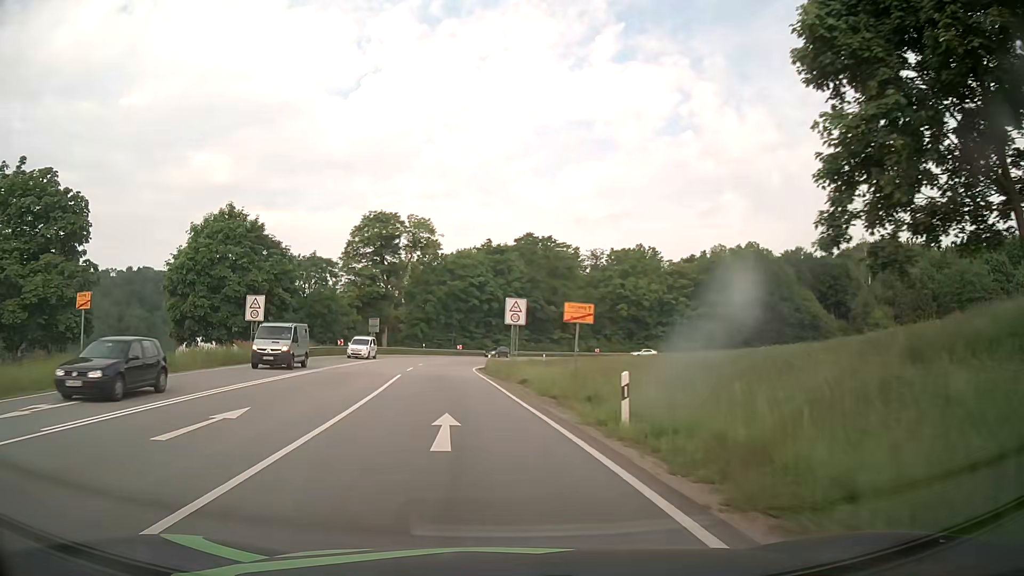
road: primary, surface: asphalt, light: Day
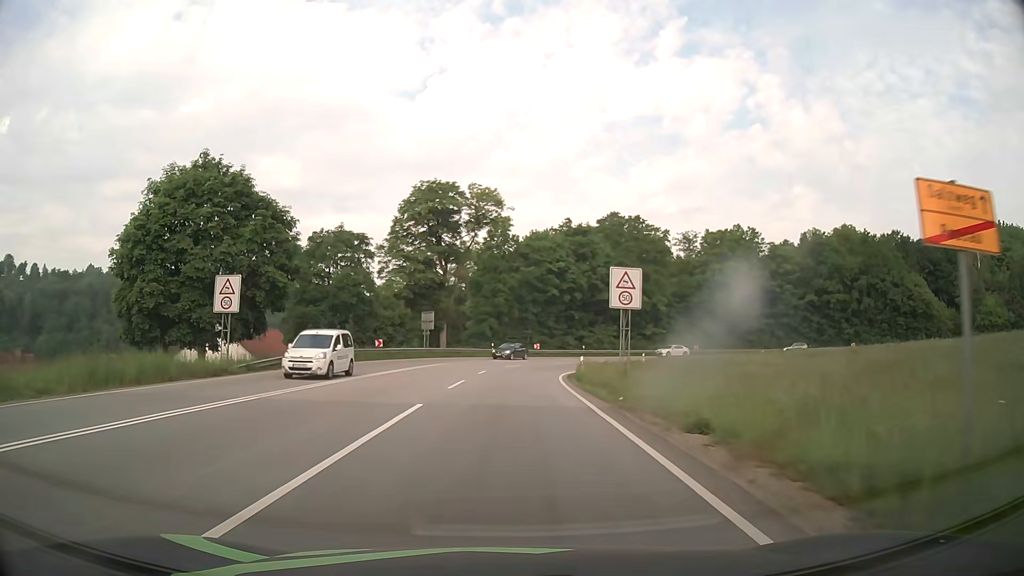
(-1.1, +15.6) m; -7°
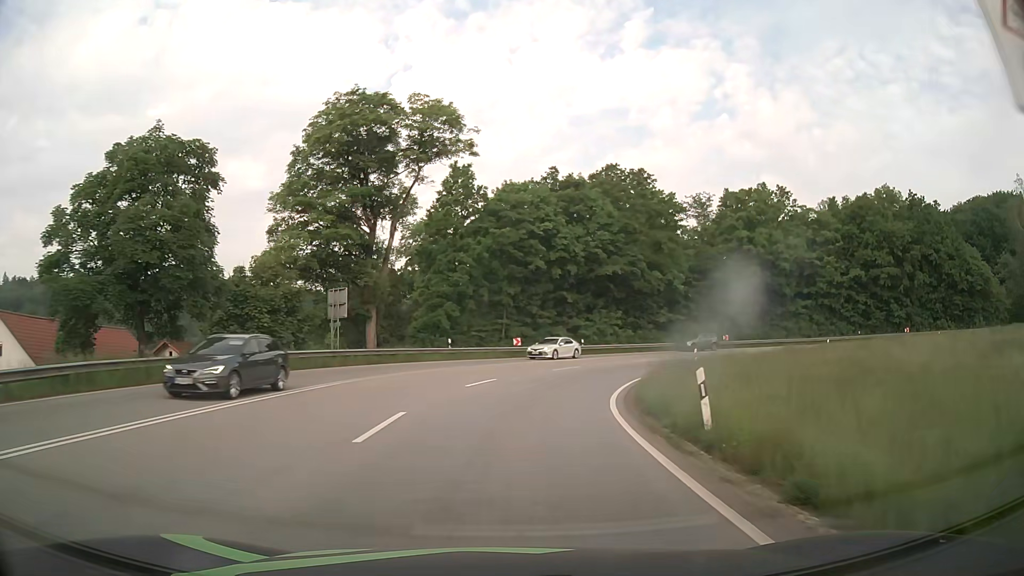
(+0.2, +23.5) m; +3°
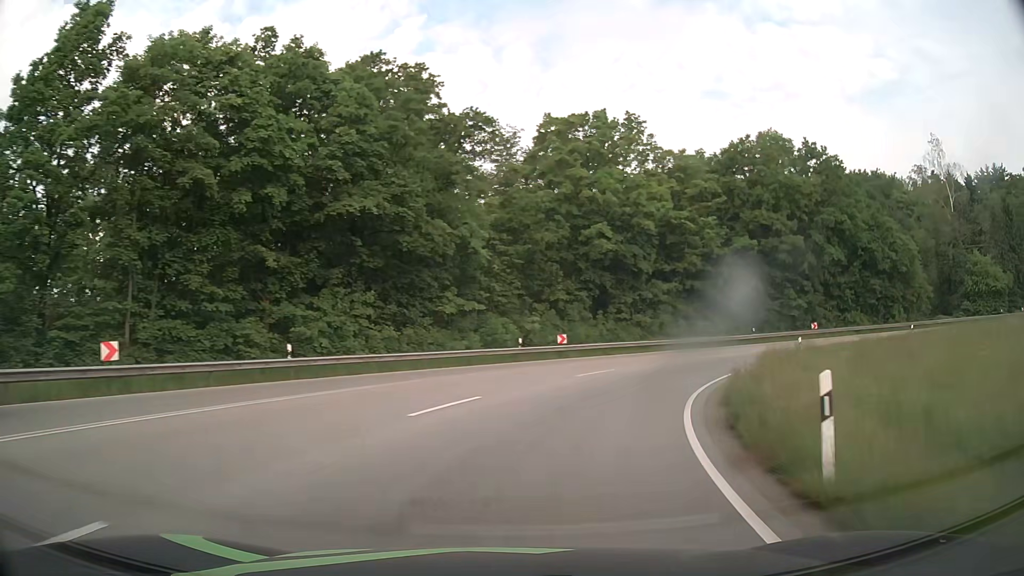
(+4.3, +30.8) m; +20°
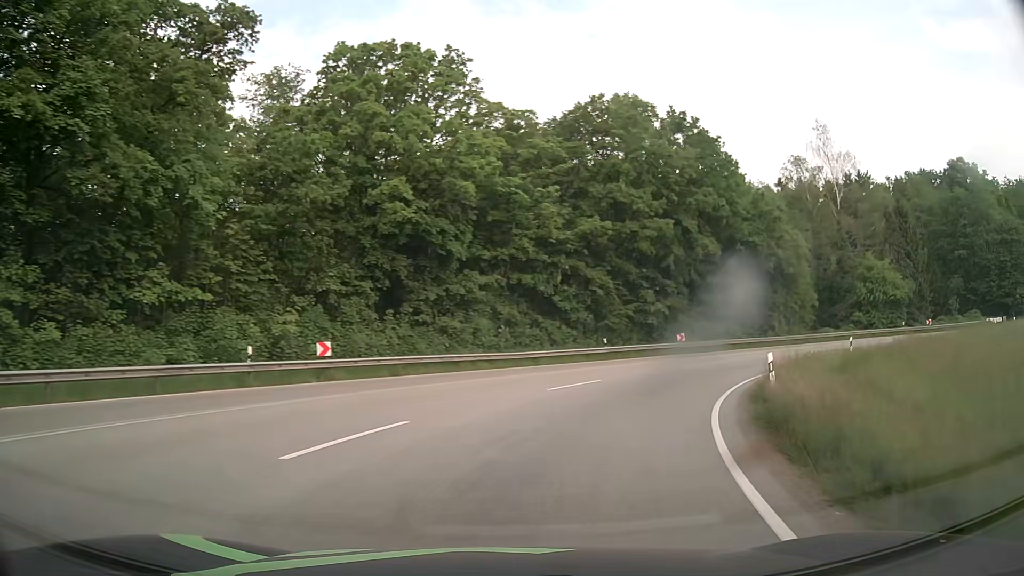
(+2.2, +15.1) m; +17°
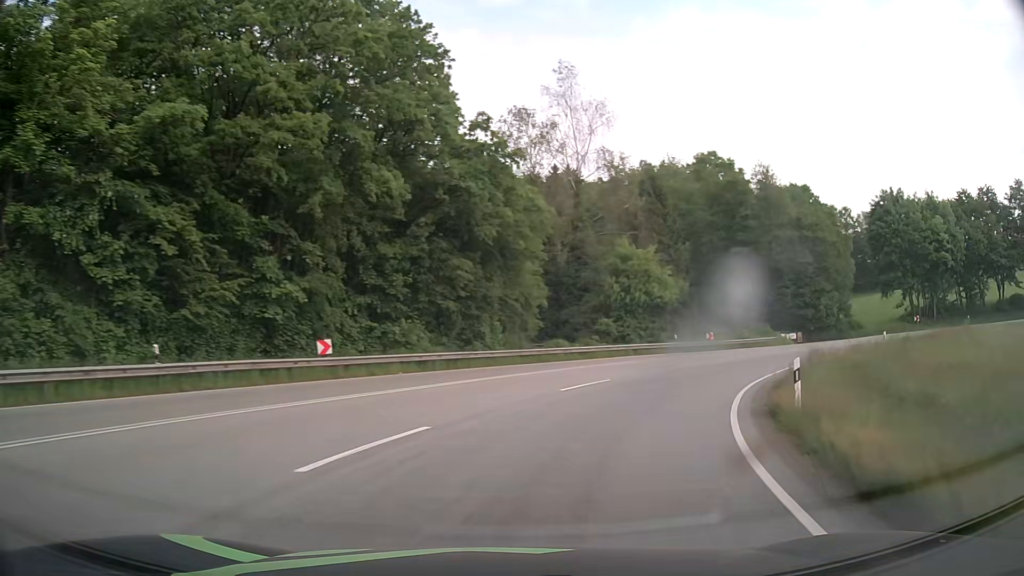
(+5.5, +21.7) m; +29°
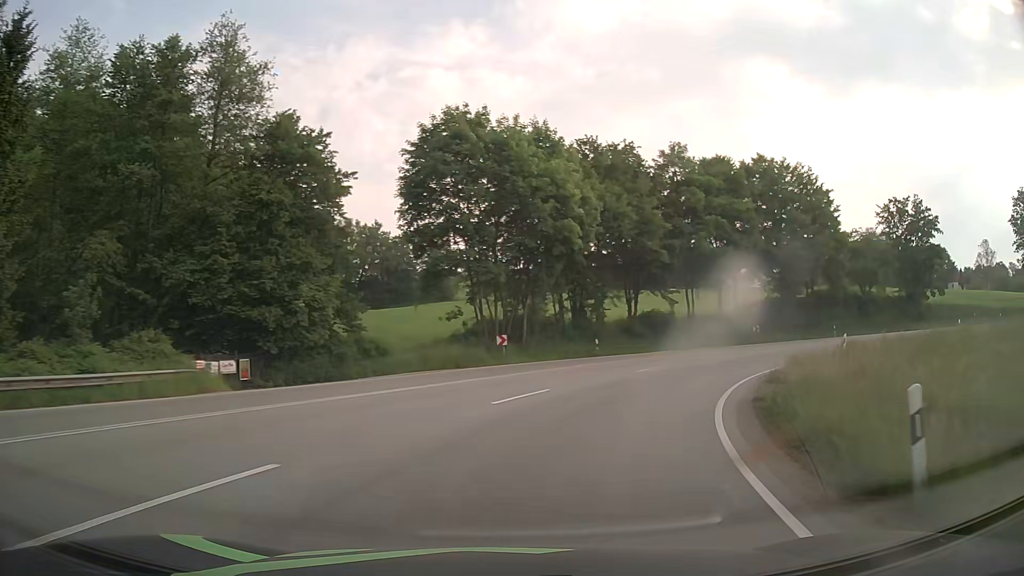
(+14.6, +32.5) m; +47°
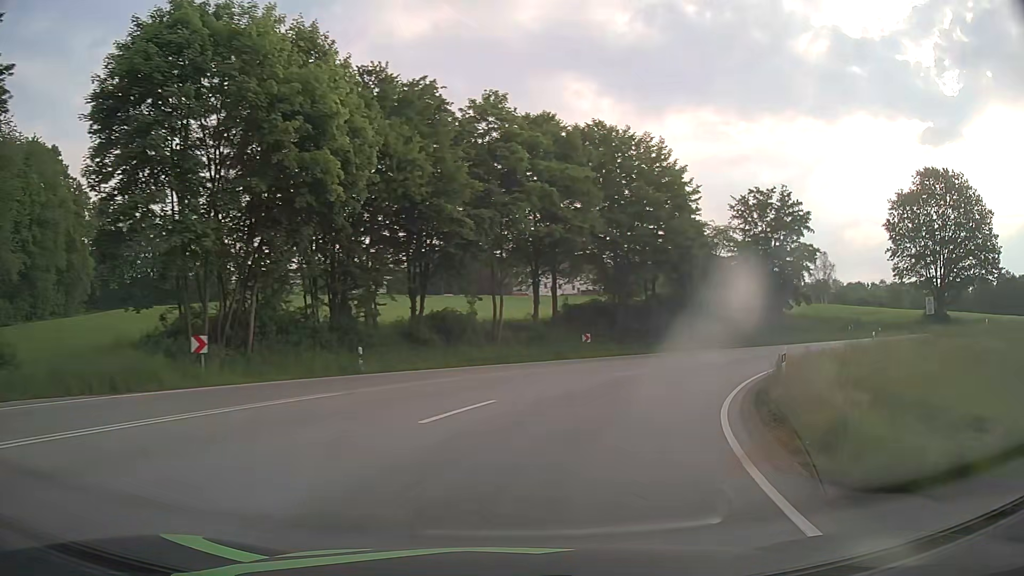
(+2.2, +14.2) m; +18°
(+1, +10) (+4, +19) (+9, +28) (+16, +35) (+24, +41) (+33, +46) (+42, +50) (+52, +53) (+61, +56) (+71, +60) m
